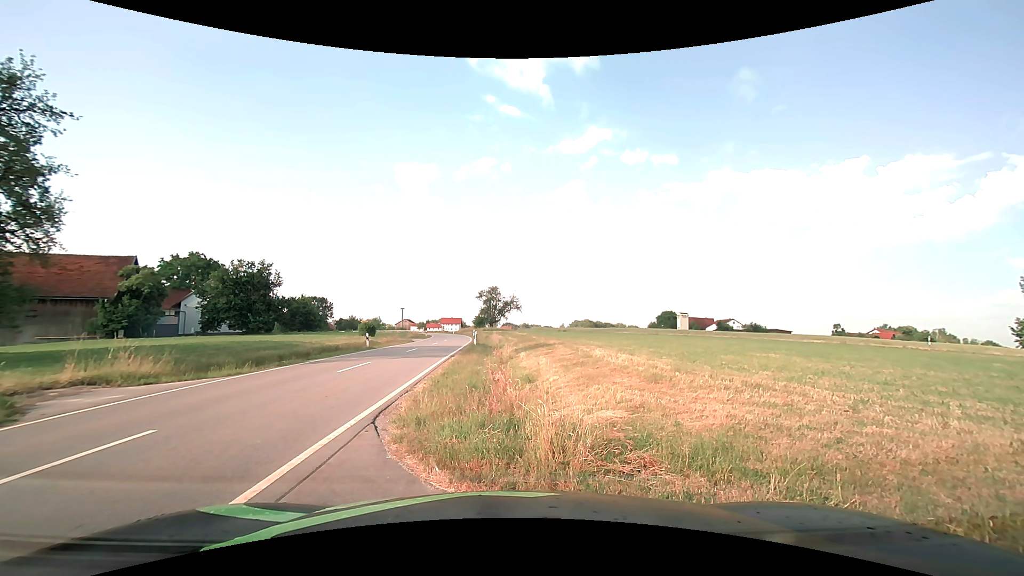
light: Day
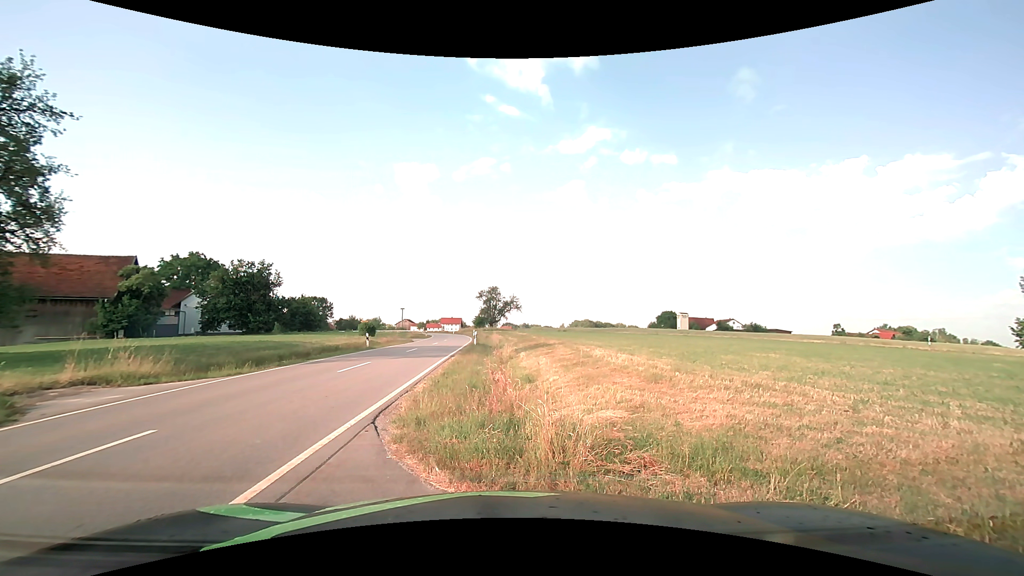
(0.0, 0.0) m; 0°
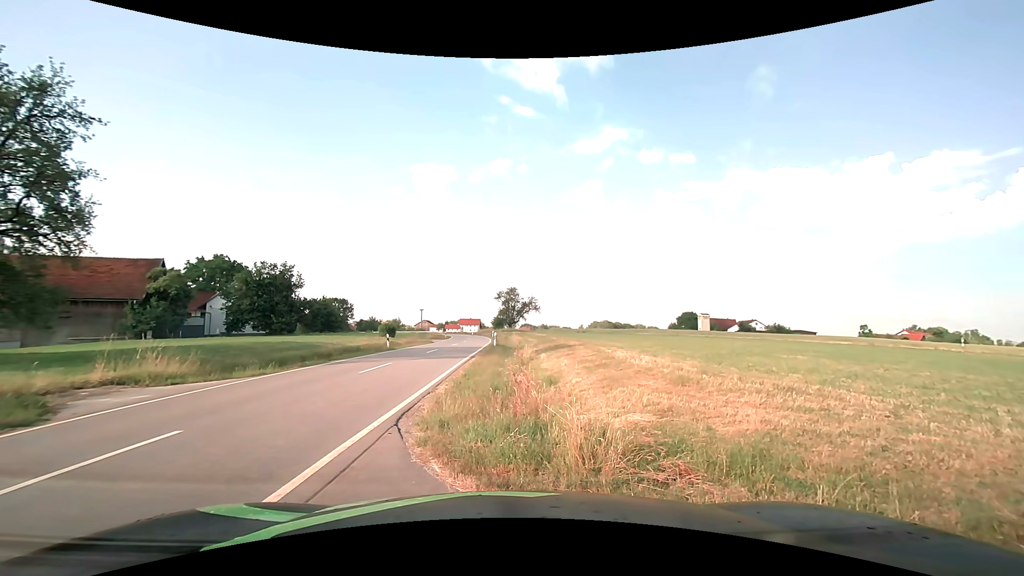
(0.0, +0.2) m; 0°
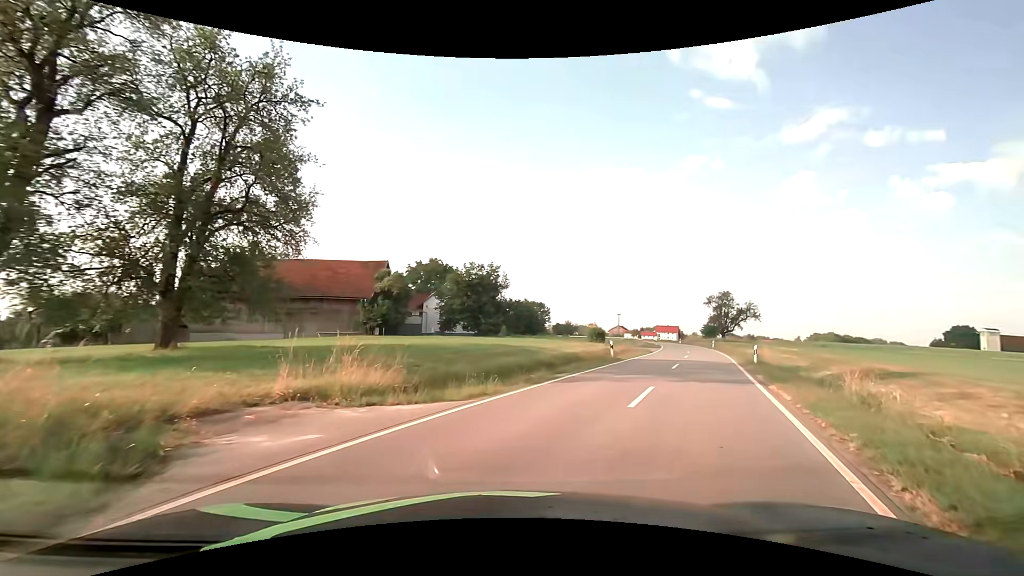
(-3.0, +6.4) m; -27°
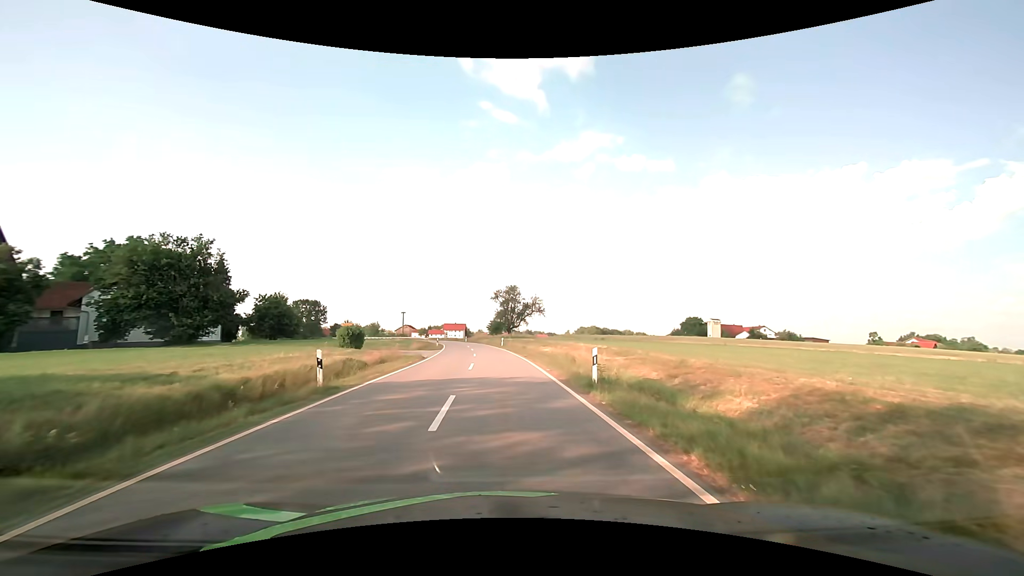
(+4.5, +14.2) m; +24°
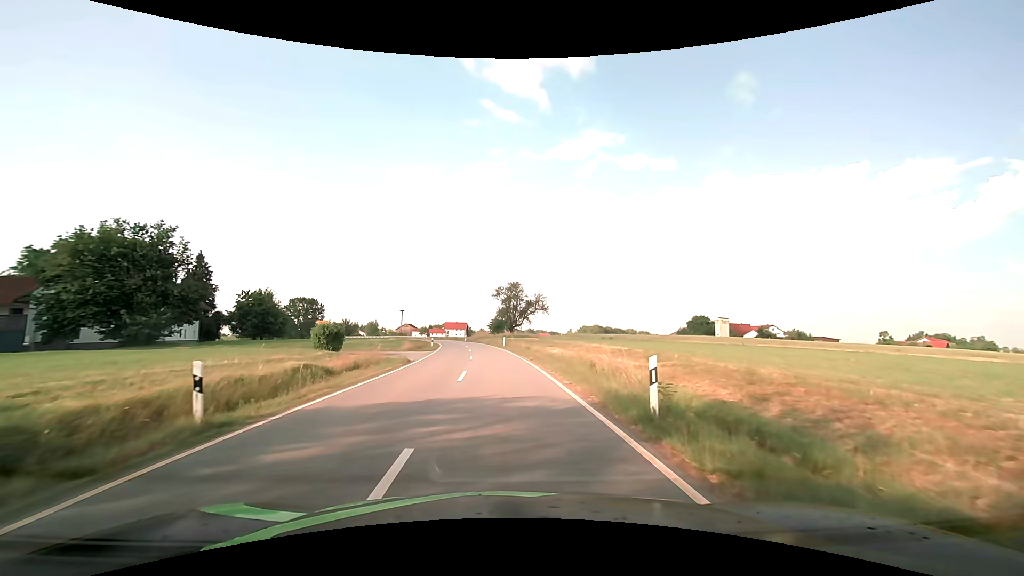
(0.0, +5.3) m; 0°
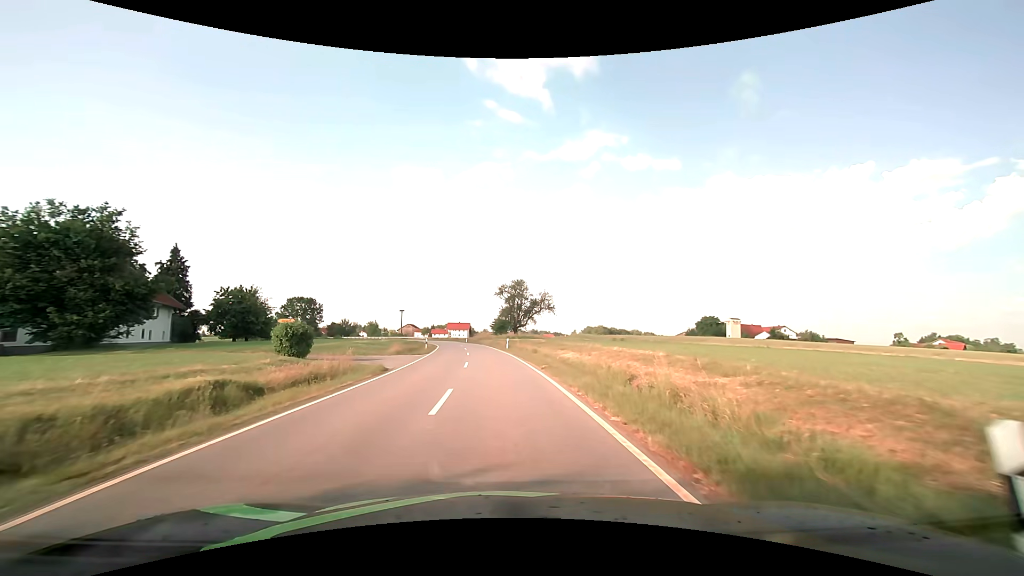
(0.0, +5.9) m; 0°
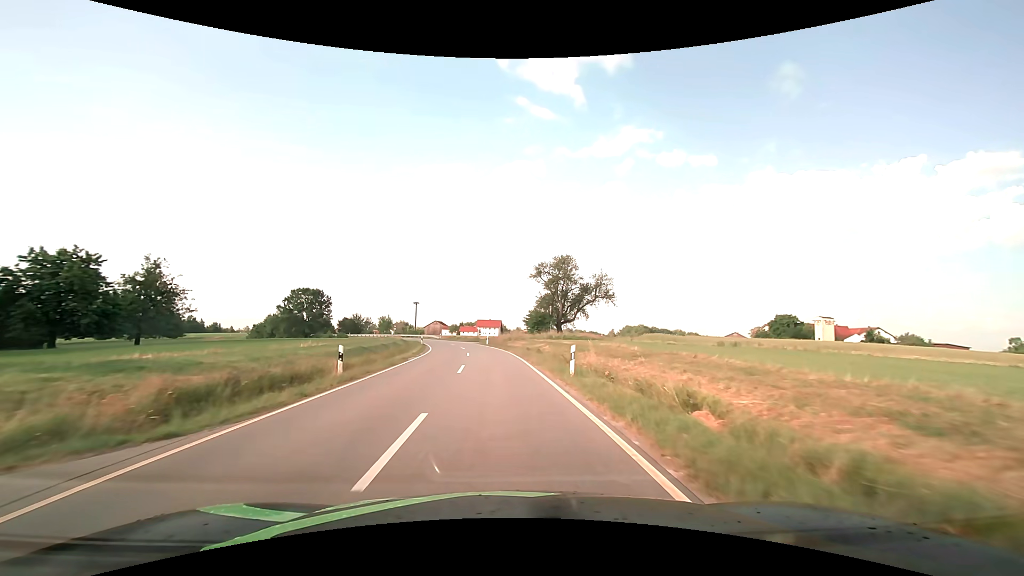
(-0.8, +29.0) m; -4°
(0, +10) (0, +20) (-1, +30) (-2, +40) (-3, +50) (-5, +60) (-7, +69) (-10, +79) (-13, +89) (-17, +98) m
